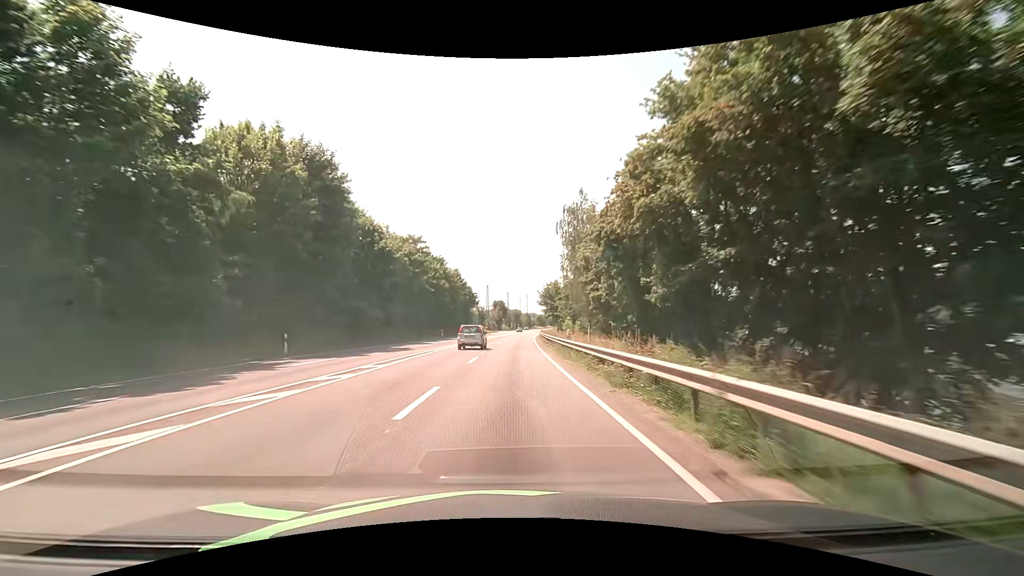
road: primary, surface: asphalt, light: Day
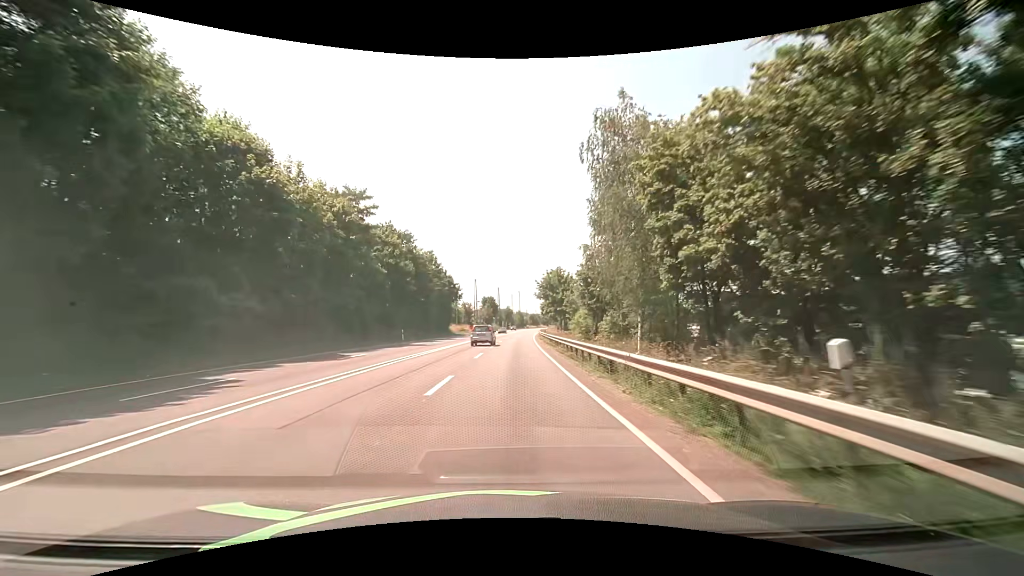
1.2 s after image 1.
(+0.1, +21.5) m; +1°
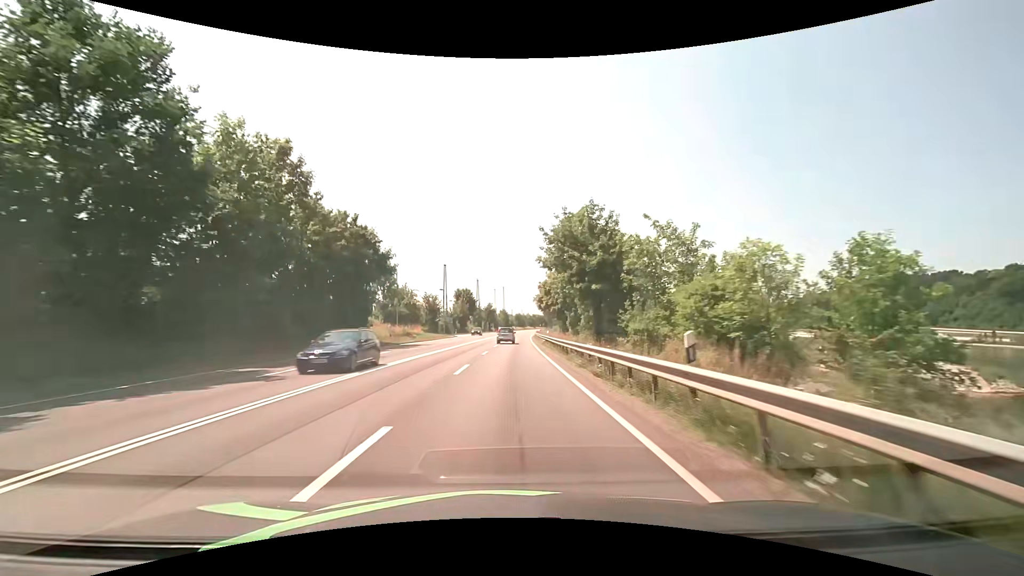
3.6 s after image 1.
(+0.6, +43.0) m; +2°
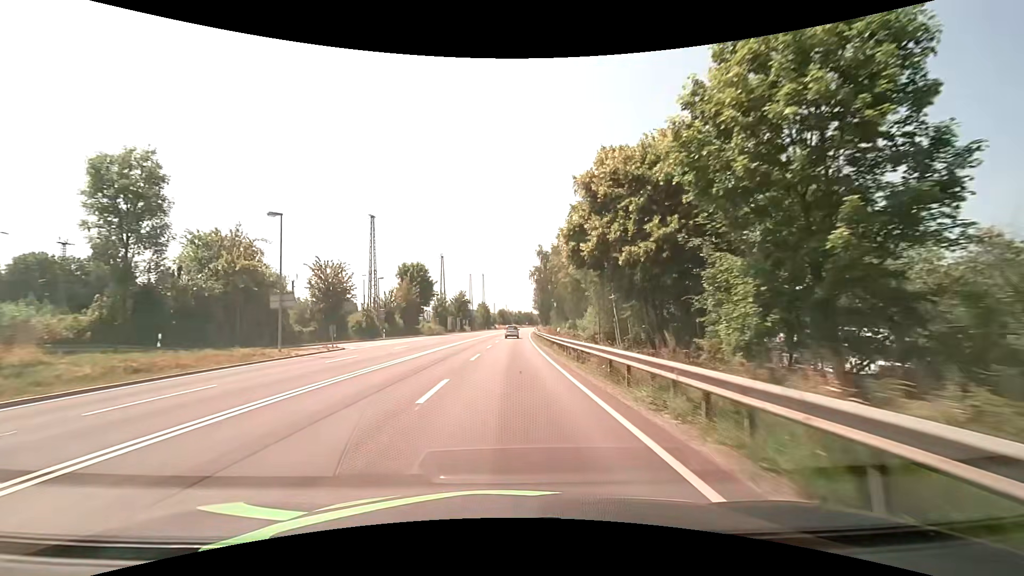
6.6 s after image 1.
(+0.7, +53.9) m; +2°
(0, +10) (0, +20) (0, +30) (0, +40) (0, +50) (+1, +60) (+1, +70) (+1, +80) (+2, +90) (+2, +100) m
